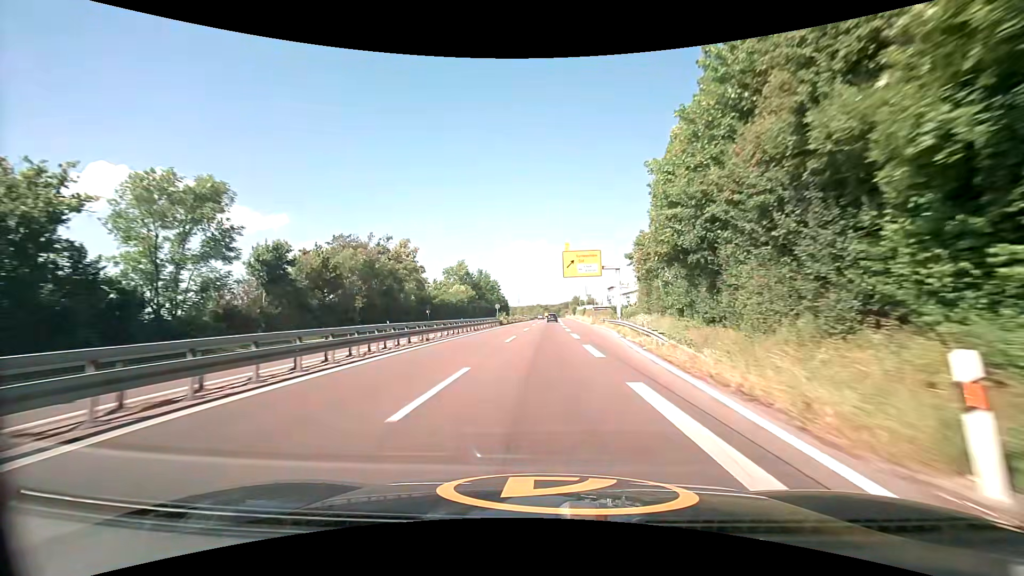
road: trunk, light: Day
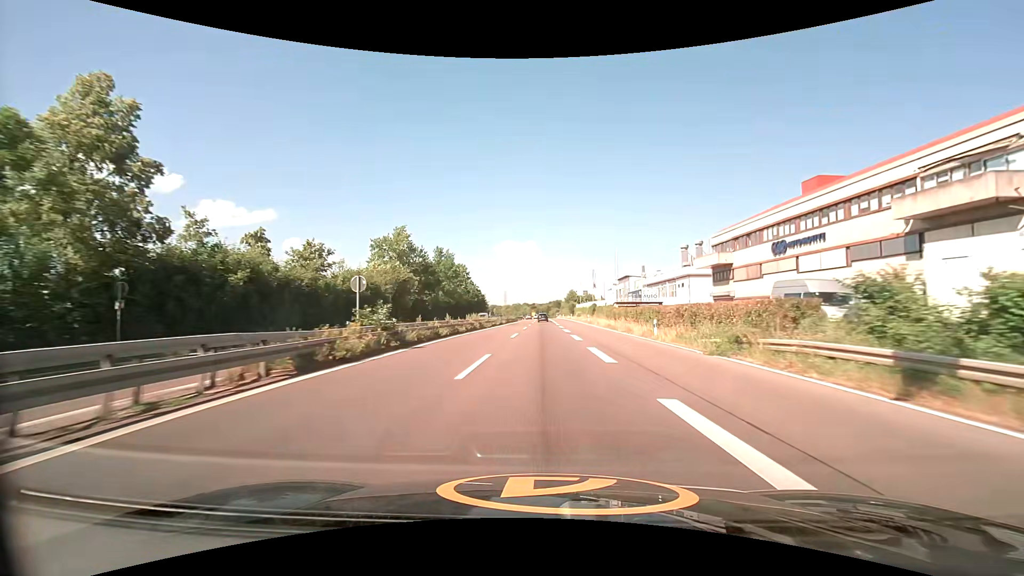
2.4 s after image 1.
(+0.4, +49.9) m; +2°
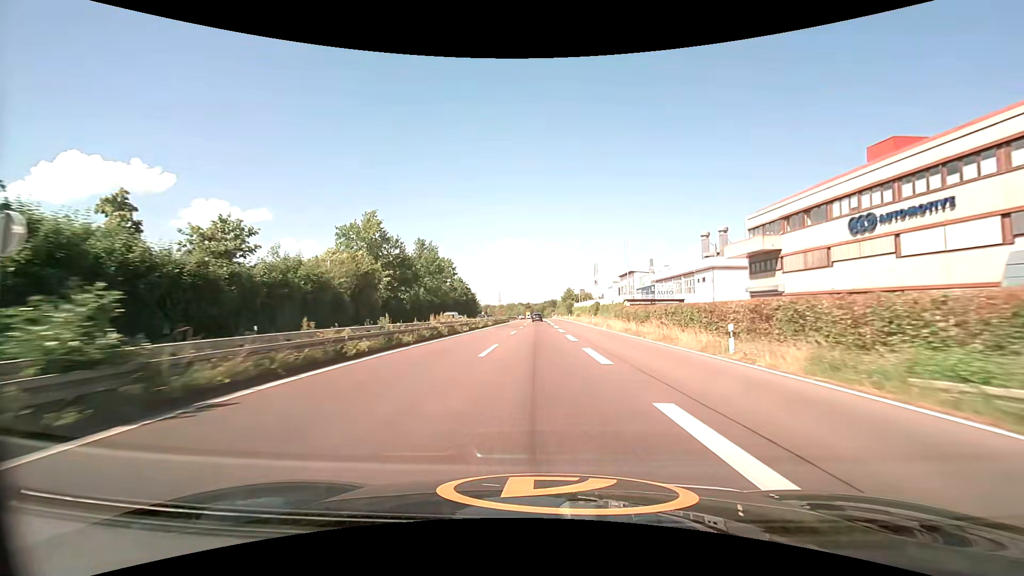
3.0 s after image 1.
(0.0, +12.5) m; +1°
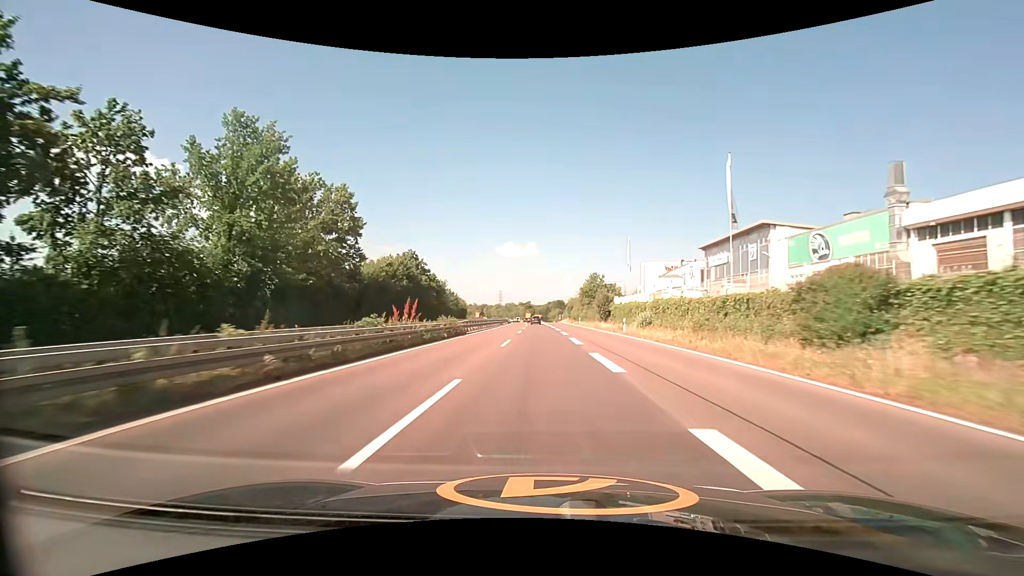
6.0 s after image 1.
(-0.5, +61.7) m; 0°
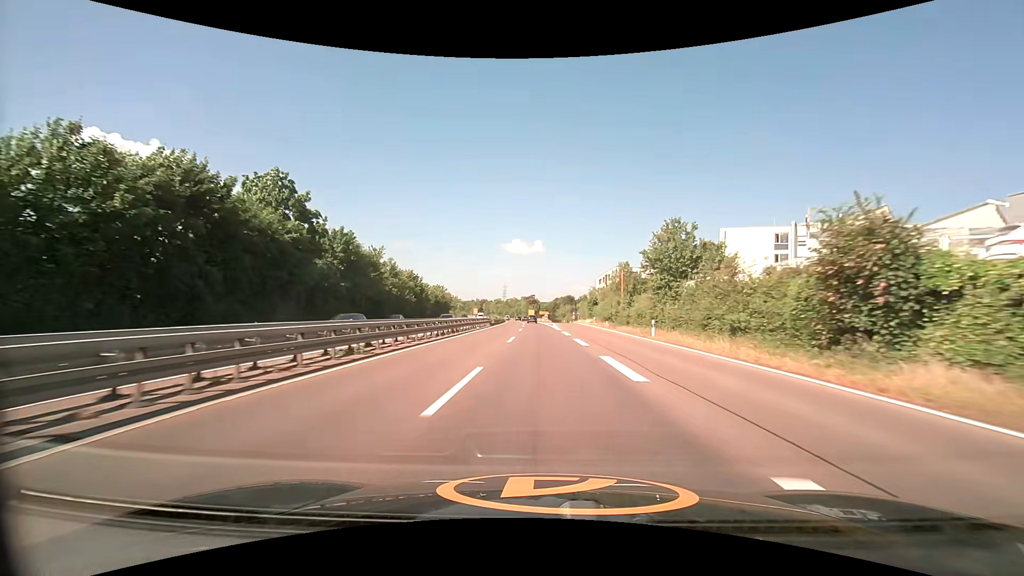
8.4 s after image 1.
(-0.4, +49.6) m; -1°
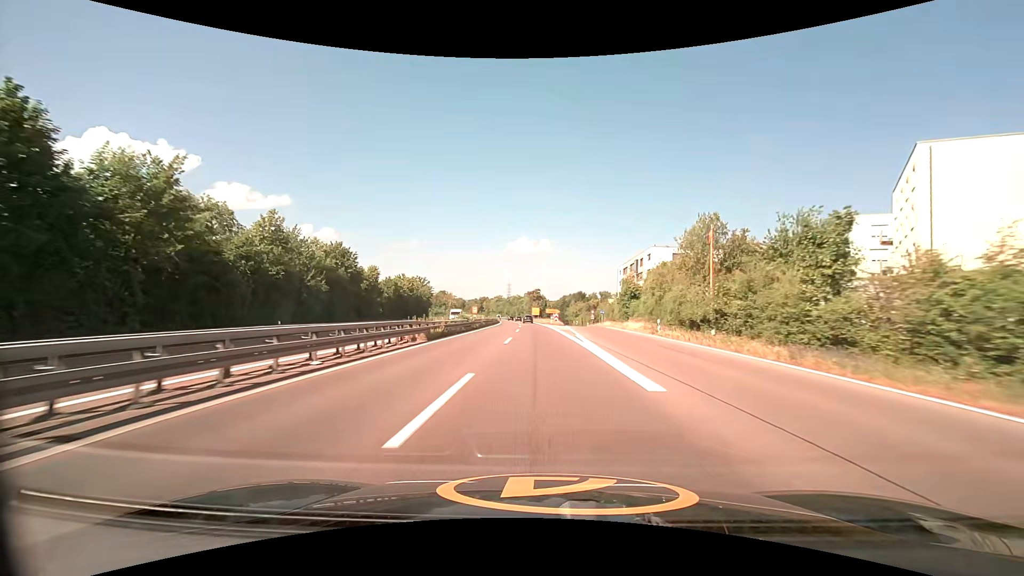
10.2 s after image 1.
(-0.1, +37.2) m; -1°
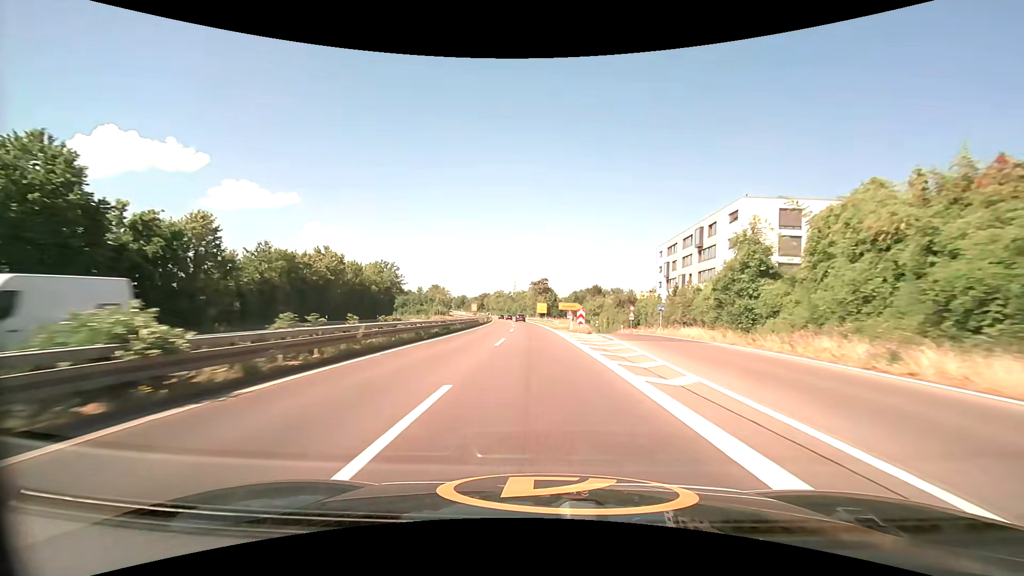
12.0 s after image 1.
(-0.2, +37.6) m; -1°
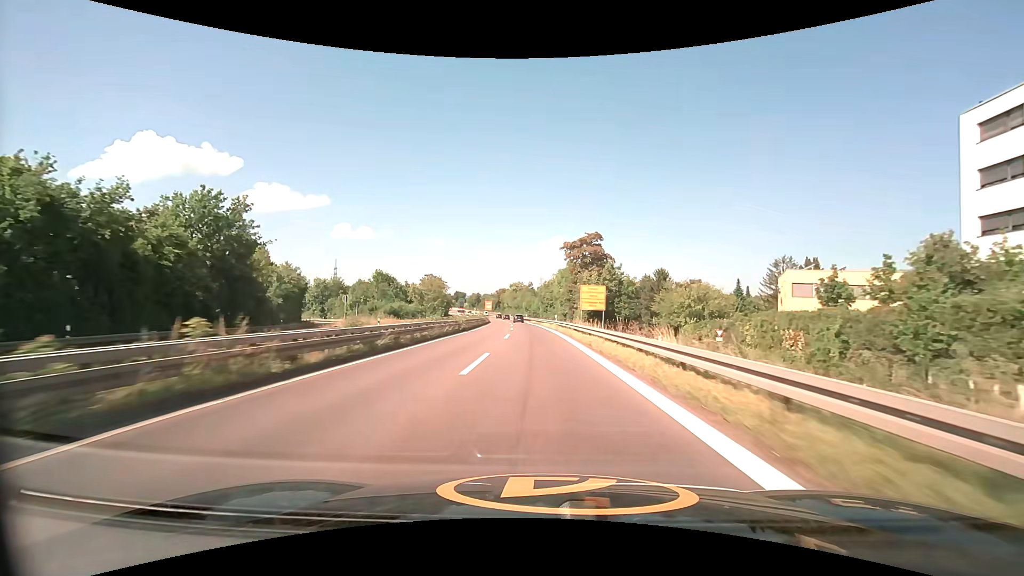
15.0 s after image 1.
(-1.7, +63.6) m; -3°
(0, +10) (0, +20) (0, +30) (-1, +40) (-1, +50) (-2, +60) (-2, +70) (-3, +80) (-4, +90) (-5, +100) m
